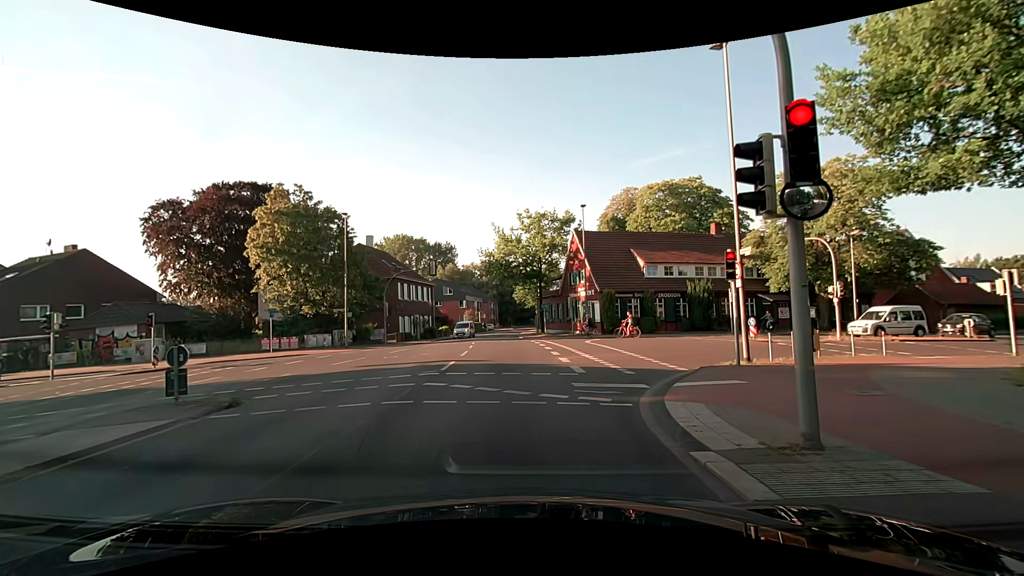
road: secondary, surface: asphalt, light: Day
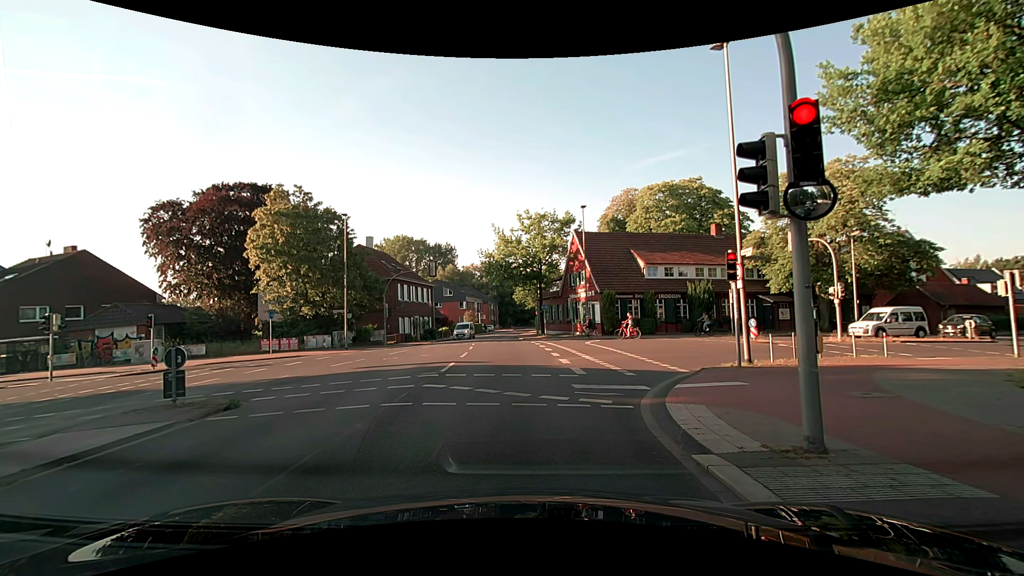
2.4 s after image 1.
(0.0, +0.2) m; 0°
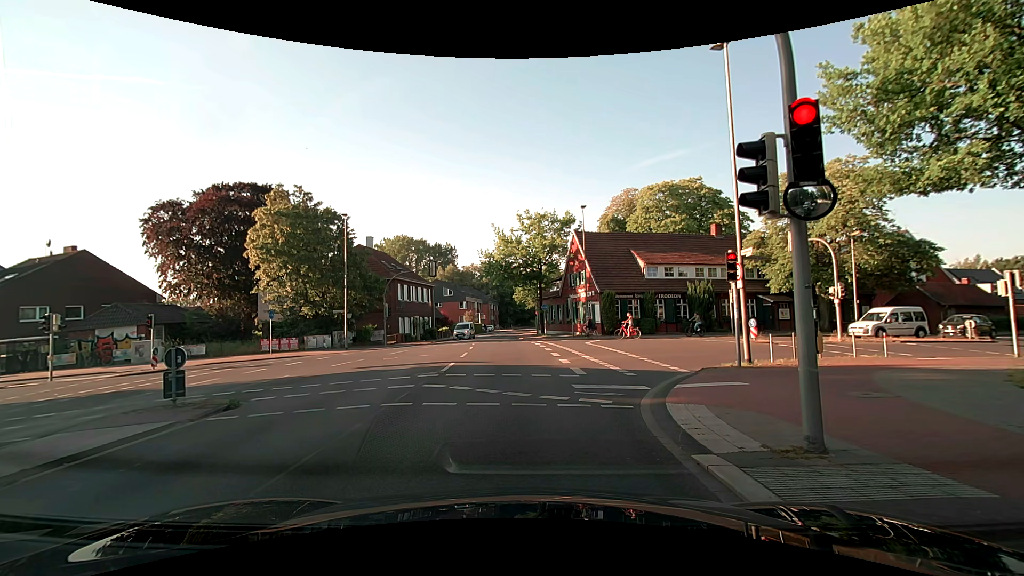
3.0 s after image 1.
(0.0, 0.0) m; 0°
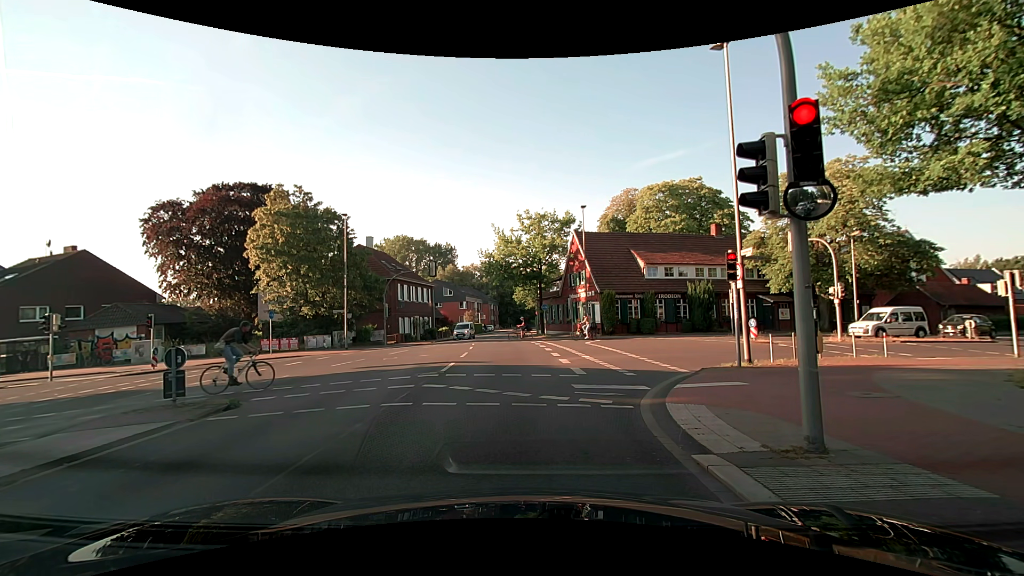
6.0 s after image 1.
(0.0, 0.0) m; 0°
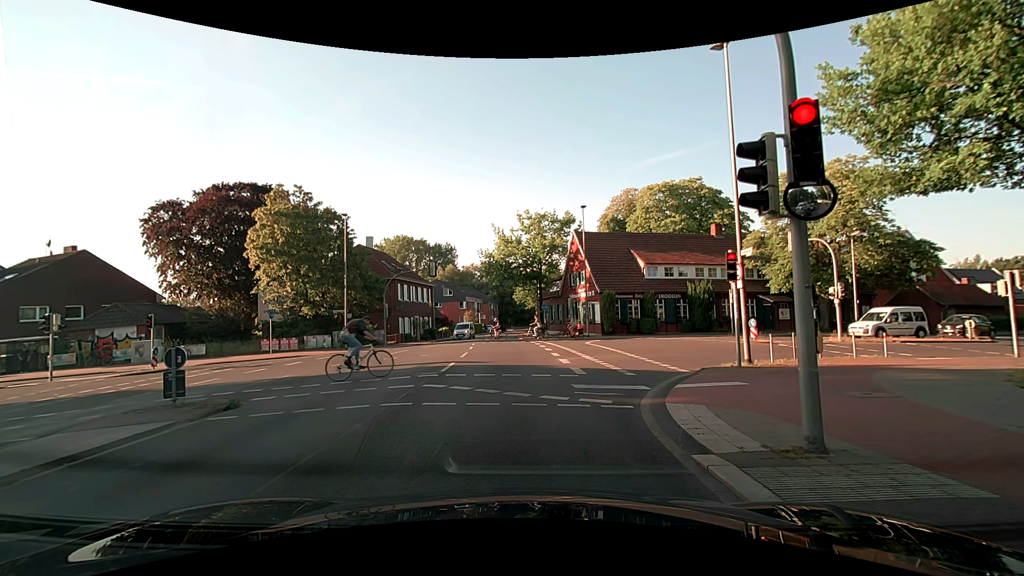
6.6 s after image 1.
(0.0, 0.0) m; 0°
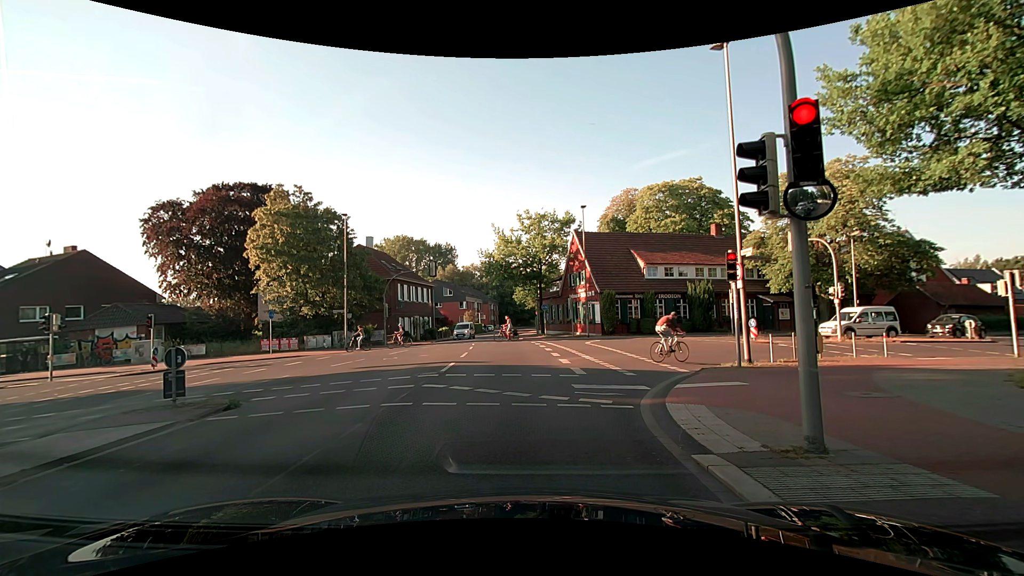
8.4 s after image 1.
(0.0, 0.0) m; 0°
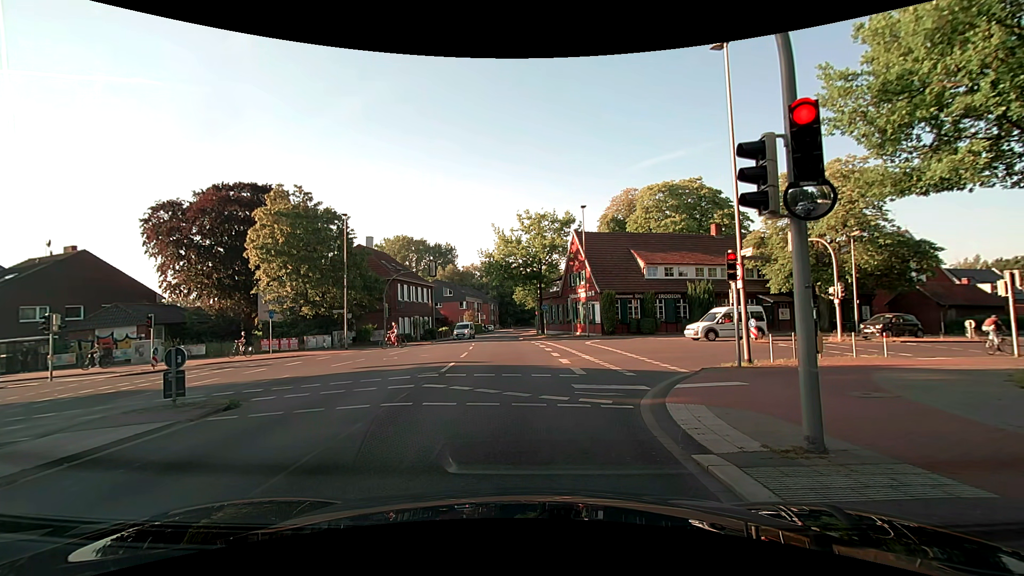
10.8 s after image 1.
(0.0, 0.0) m; 0°
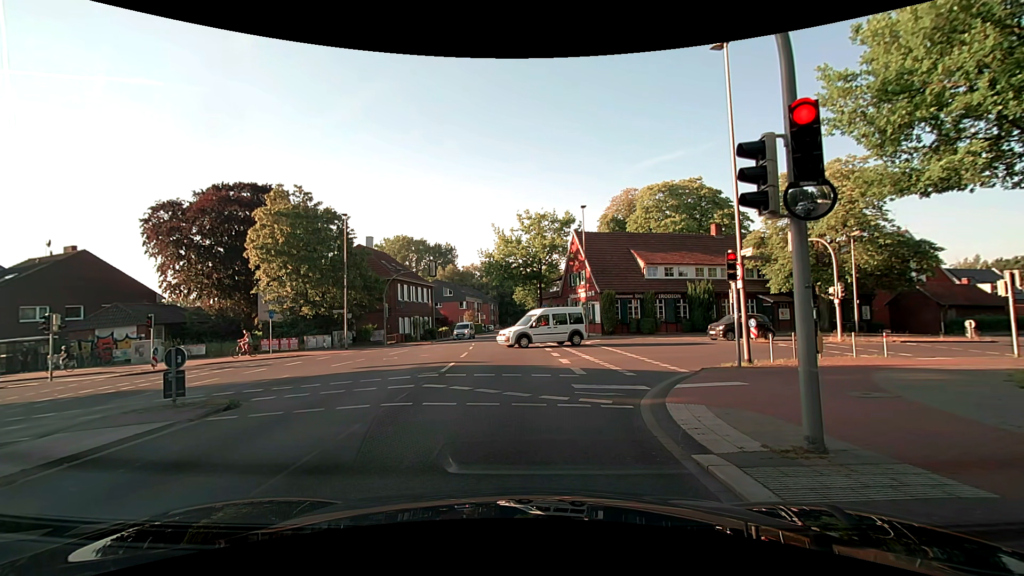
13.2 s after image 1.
(0.0, 0.0) m; 0°
(0, +10) (0, +20) (-1, +30) (-2, +40) (-3, +50) (-3, +60) (-3, +70) (-2, +80) (-1, +90) (0, +100) m
